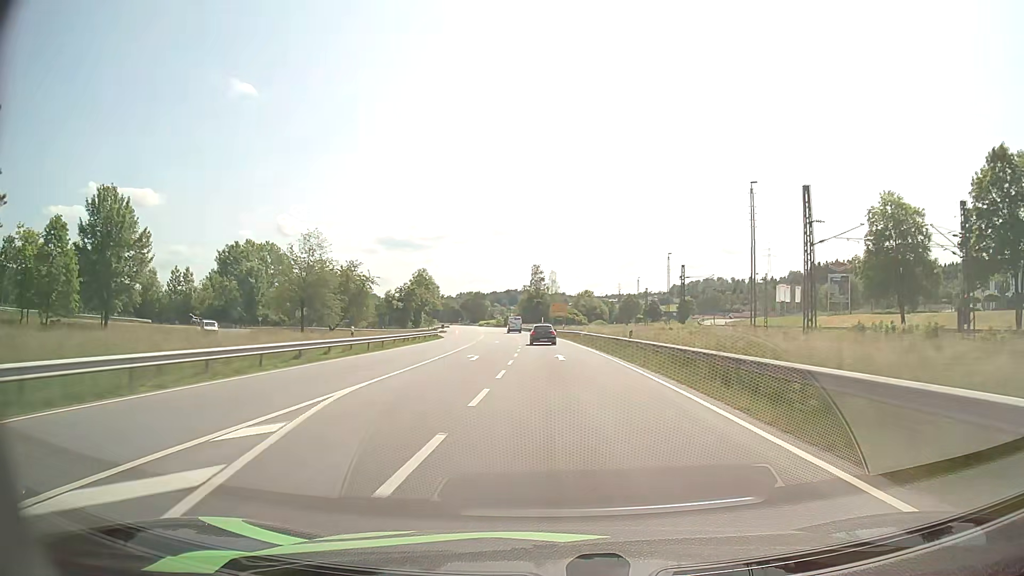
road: primary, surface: asphalt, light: Day
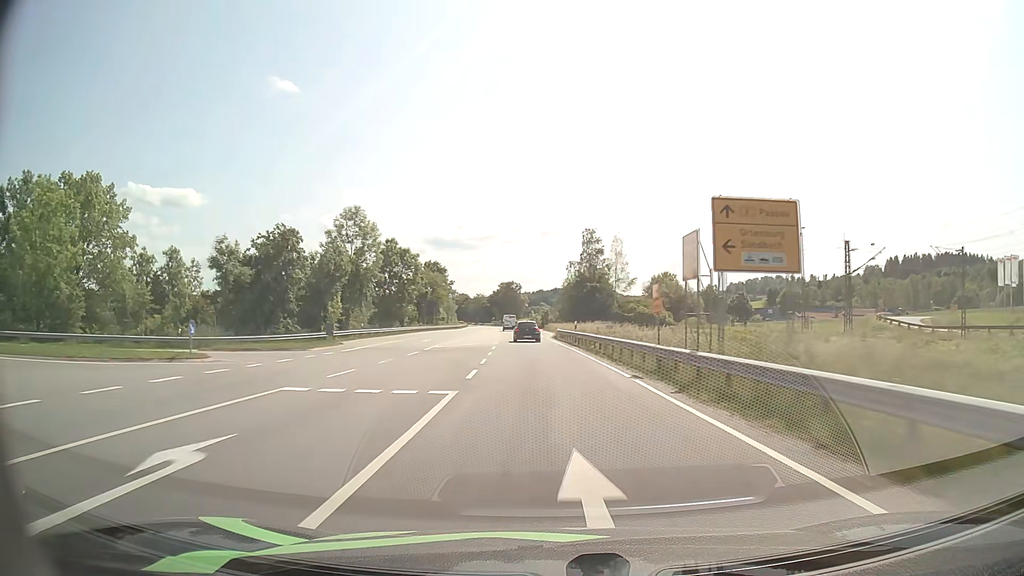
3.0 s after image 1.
(-2.3, +77.8) m; -4°
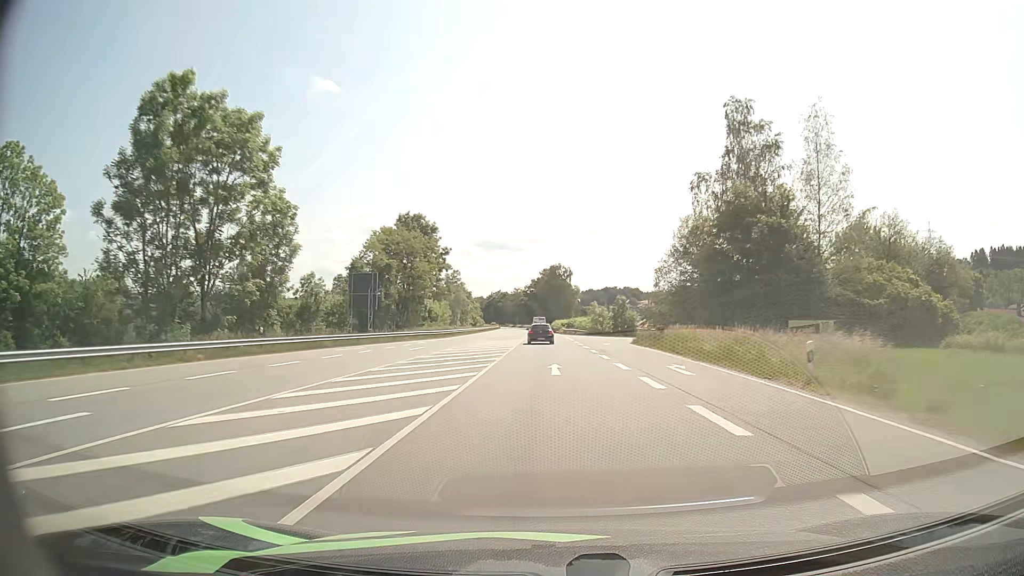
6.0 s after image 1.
(-3.9, +76.9) m; -4°
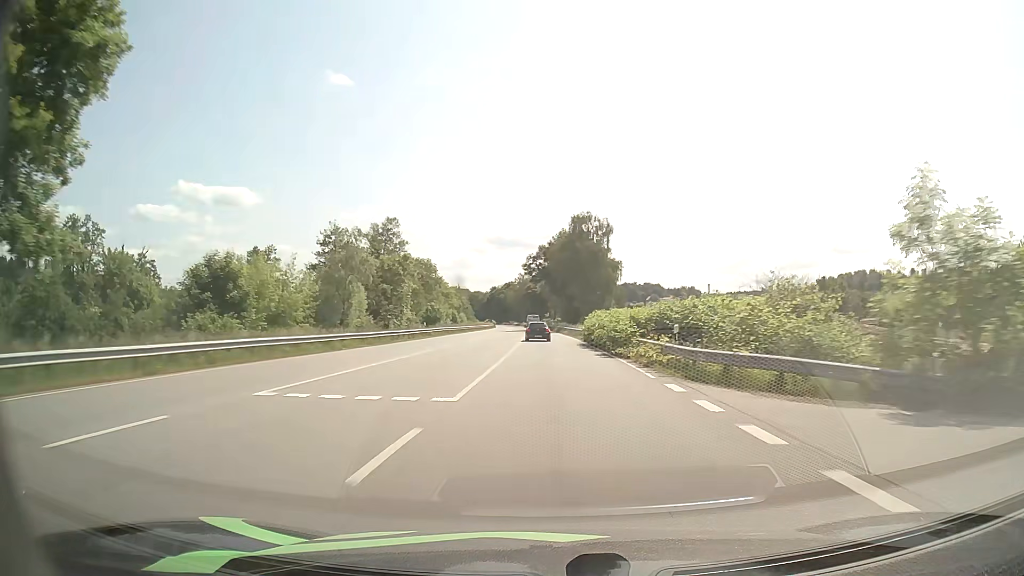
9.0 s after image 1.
(-0.8, +77.1) m; -1°
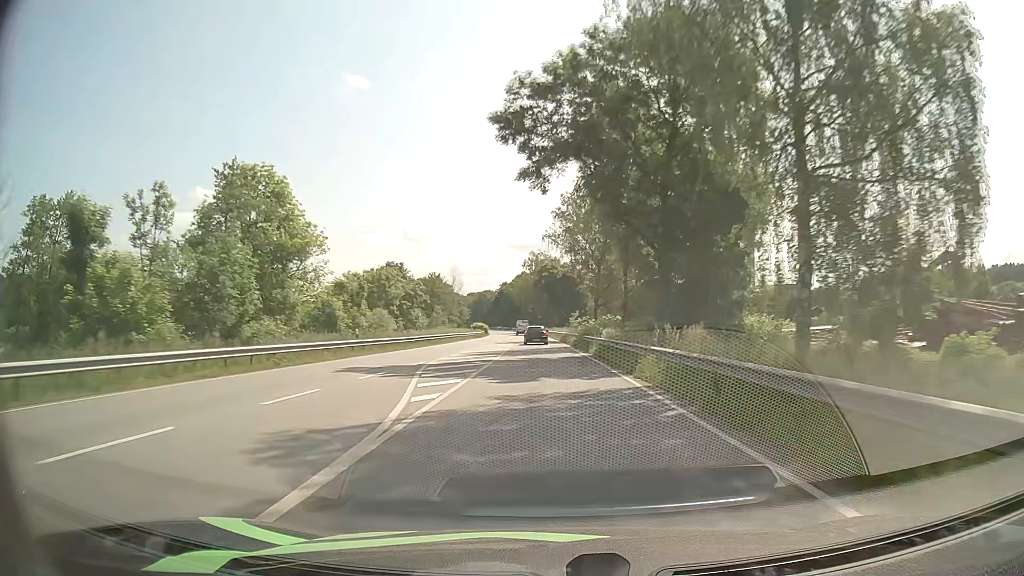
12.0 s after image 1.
(-0.7, +78.4) m; -2°
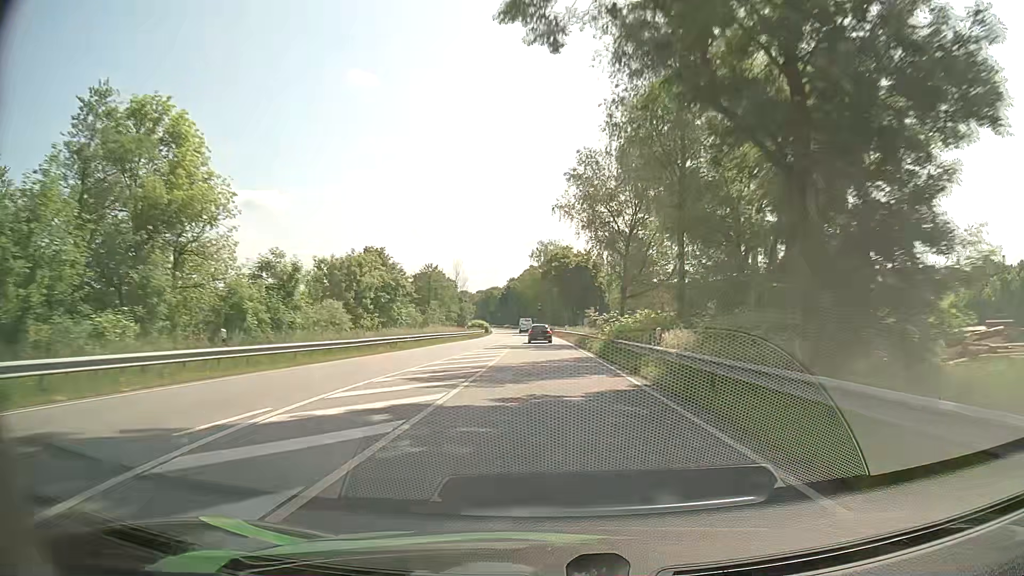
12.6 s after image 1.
(-0.1, +15.9) m; -1°
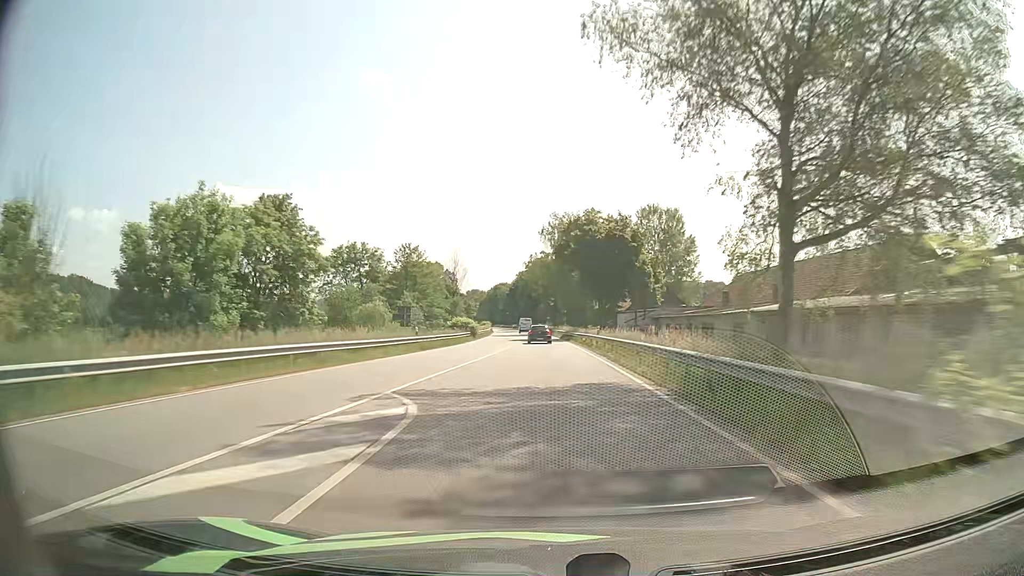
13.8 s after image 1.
(-0.4, +32.0) m; -1°
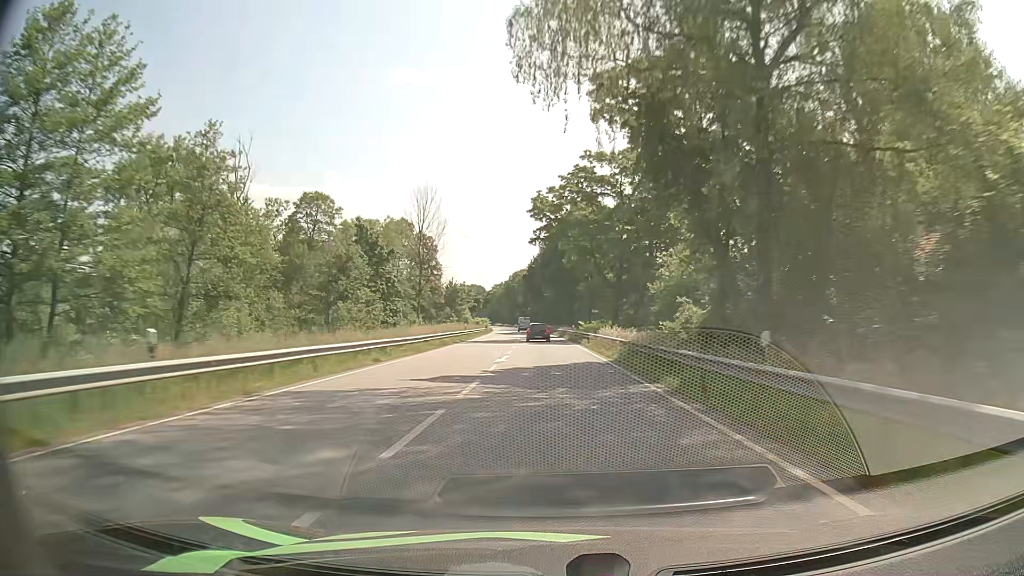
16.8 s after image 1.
(-2.2, +81.2) m; -3°
(0, +10) (0, +20) (0, +30) (-1, +40) (-1, +50) (-1, +60) (-2, +70) (-2, +80) (-3, +90) (-3, +100) m
